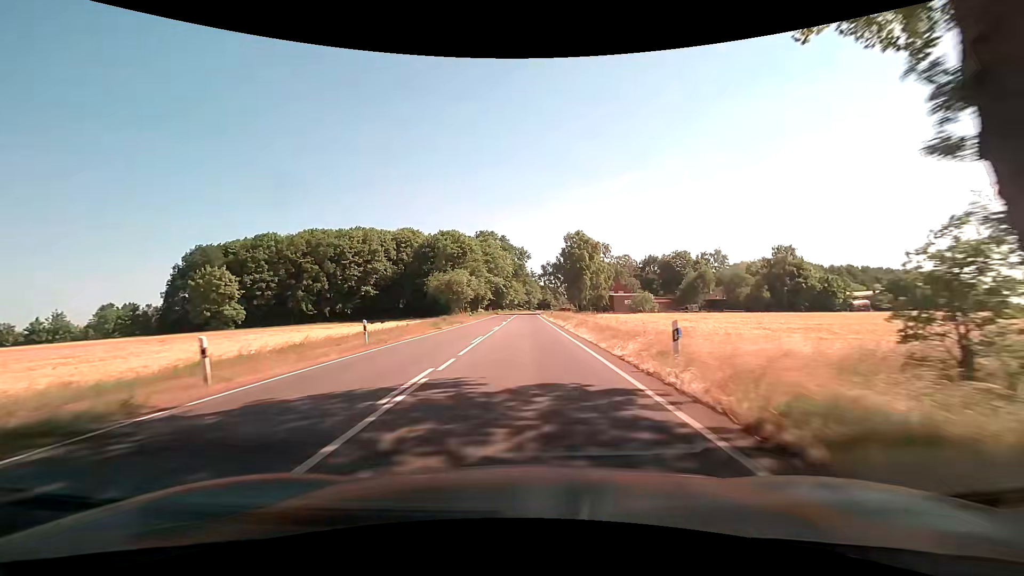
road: primary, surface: asphalt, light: Day
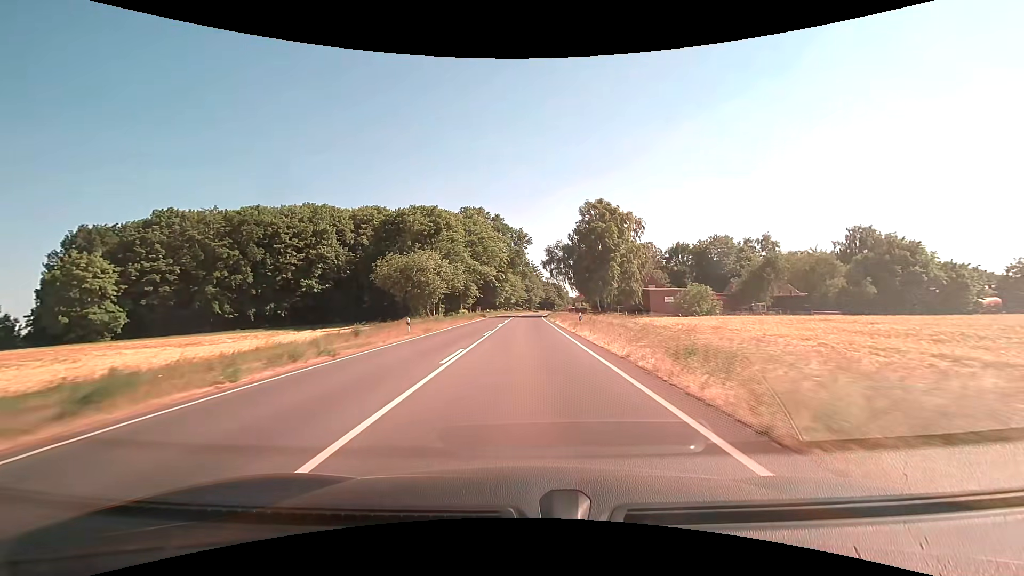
(-0.2, +32.0) m; 0°
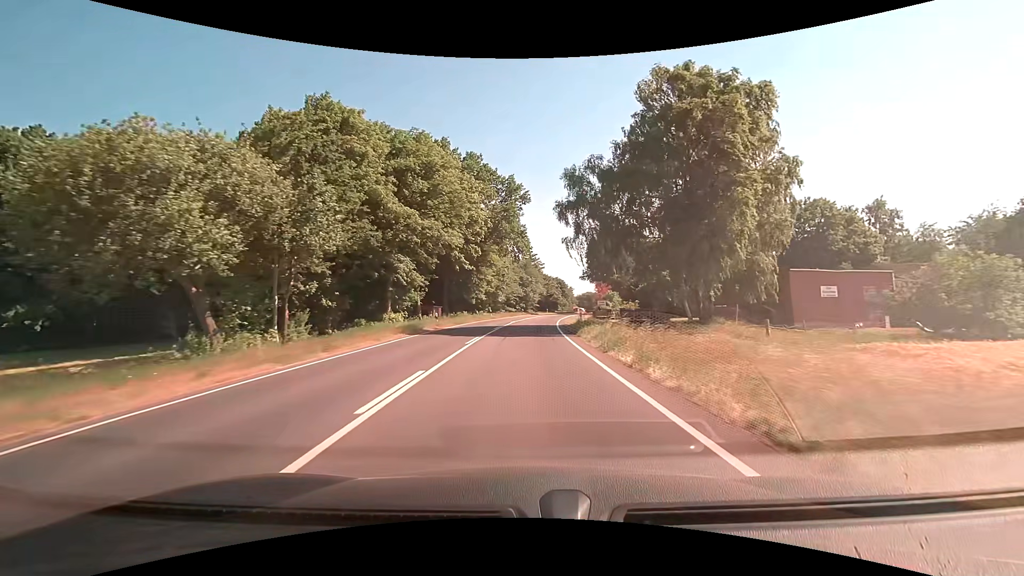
(+0.1, +42.6) m; +1°
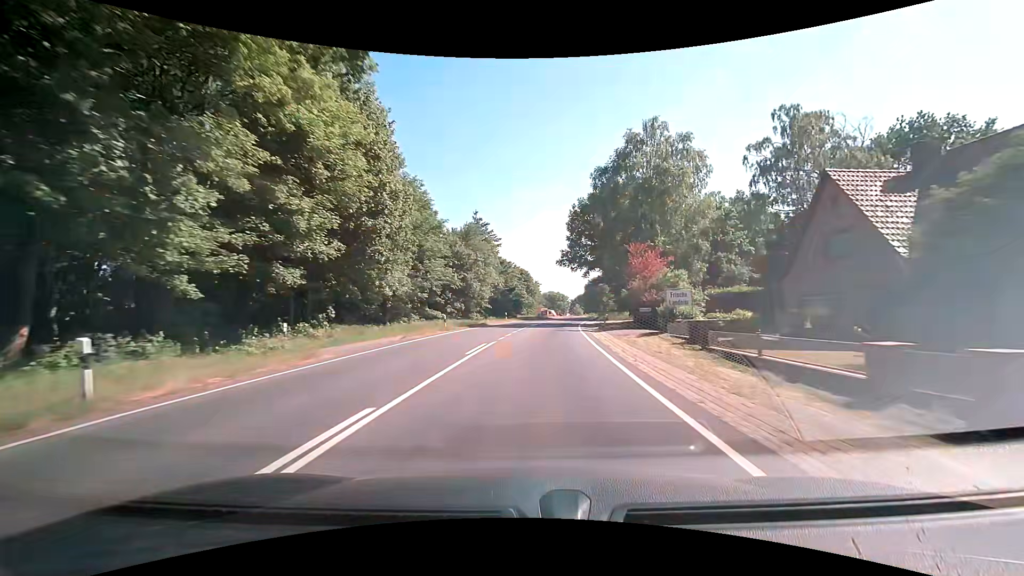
(+1.6, +53.0) m; +5°
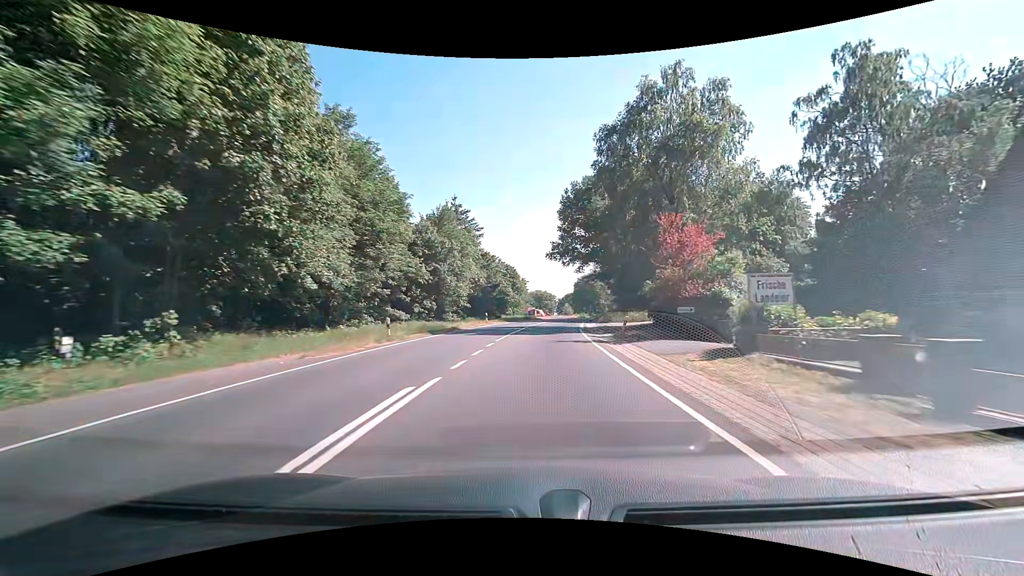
(+0.1, +10.7) m; +2°
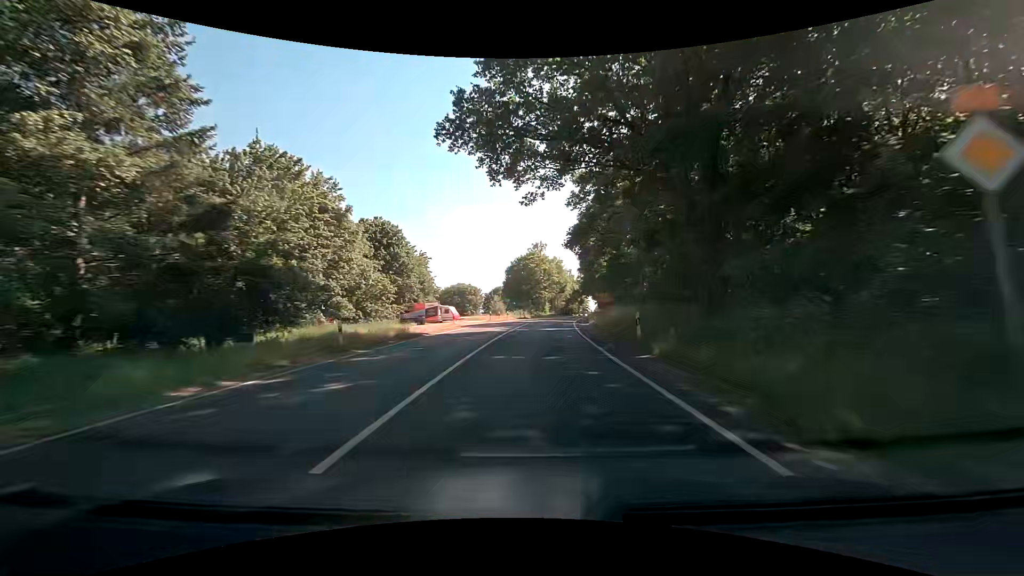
(+3.4, +53.9) m; +8°
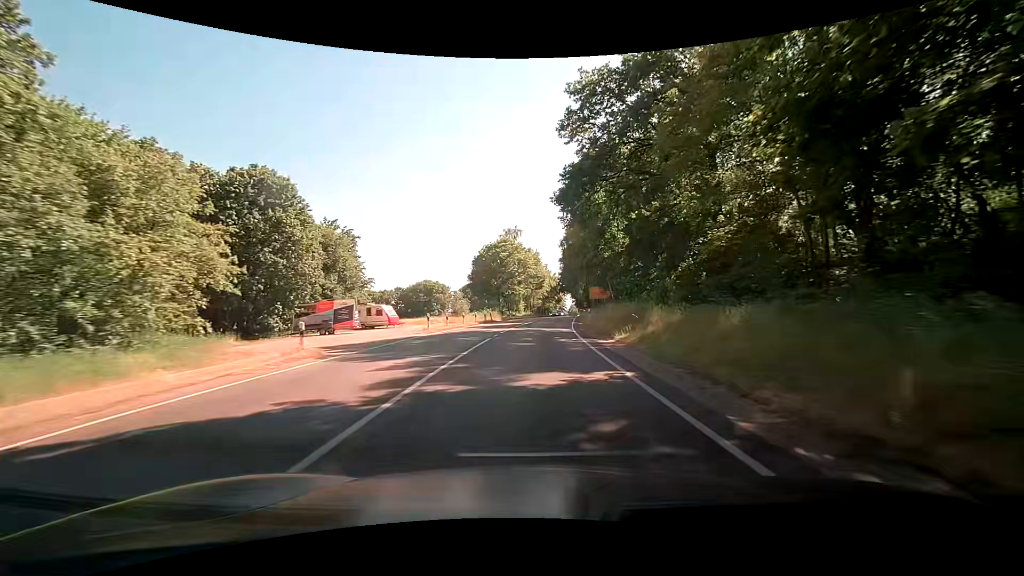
(+0.7, +21.5) m; +3°
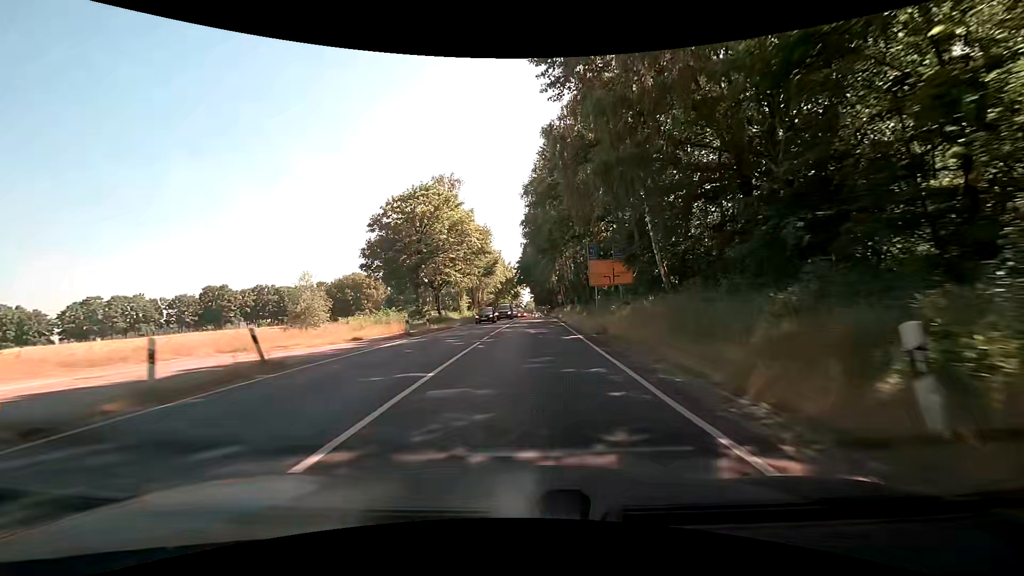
(+1.6, +40.0) m; +5°
(0, +10) (0, +20) (+1, +30) (+1, +40) (+1, +50) (+1, +60) (+2, +70) (+2, +80) (+2, +90) (+2, +100) m
